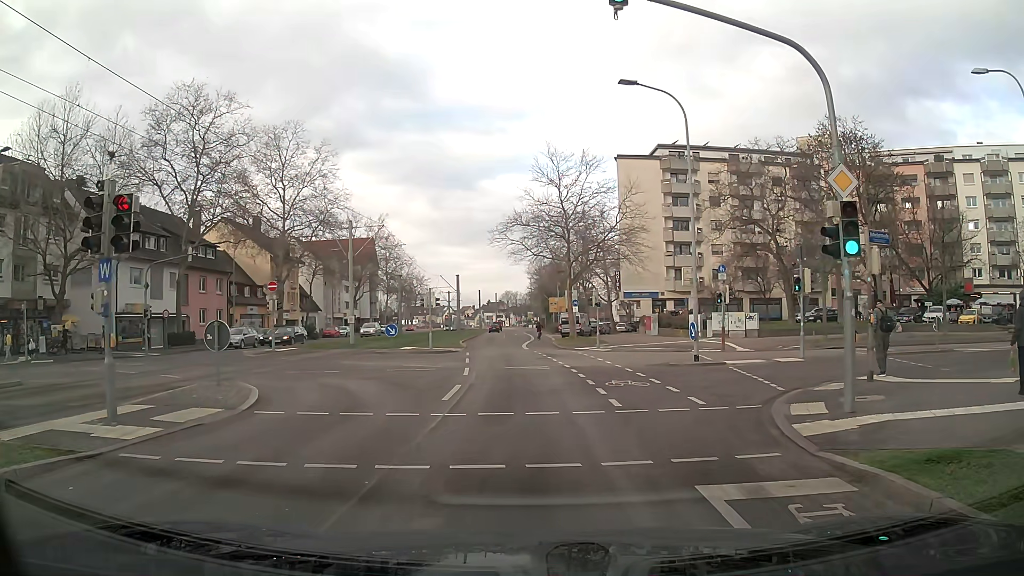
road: tertiary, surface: asphalt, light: Day
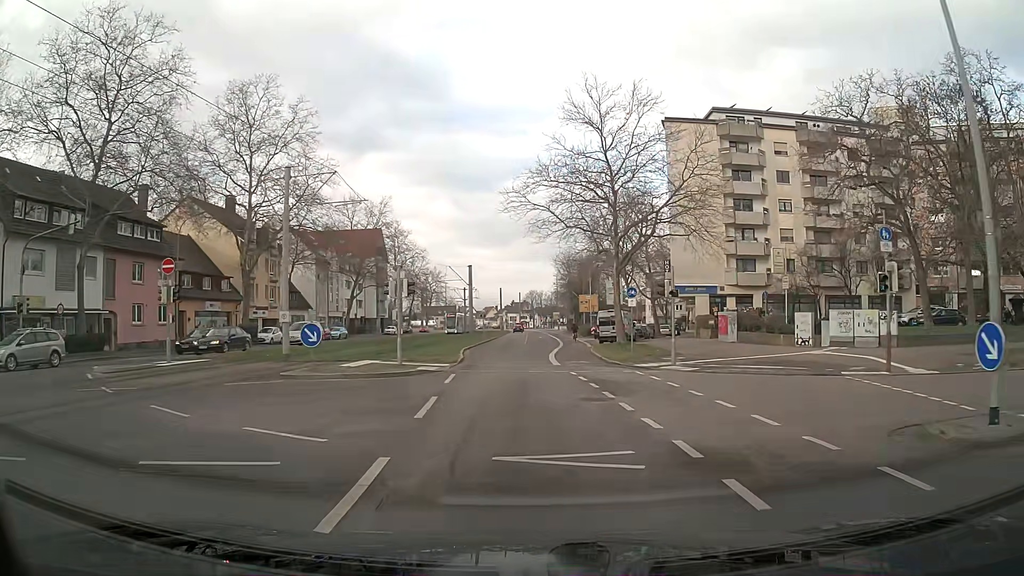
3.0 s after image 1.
(-0.3, +15.1) m; -3°
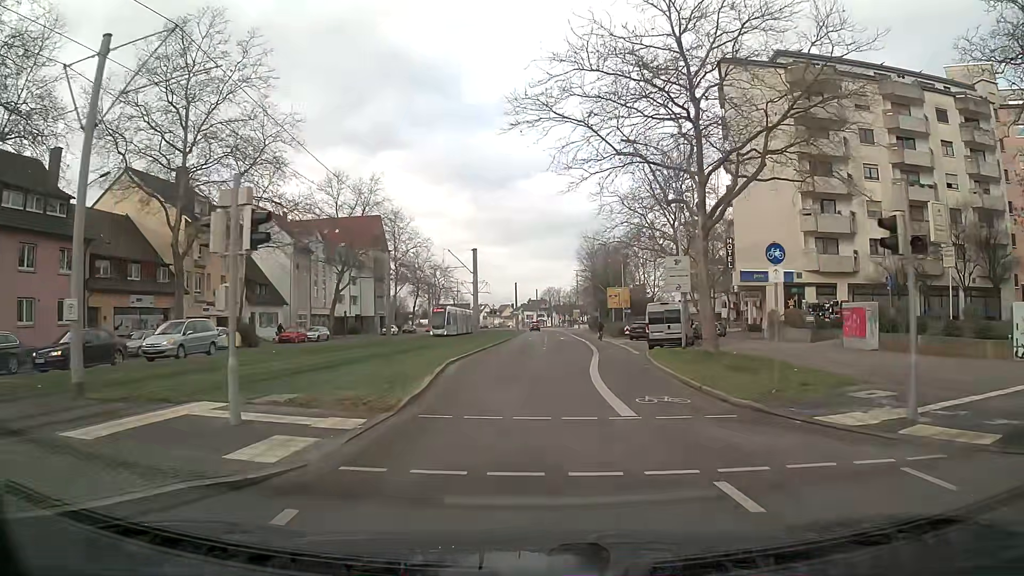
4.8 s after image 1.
(-0.2, +14.4) m; -1°
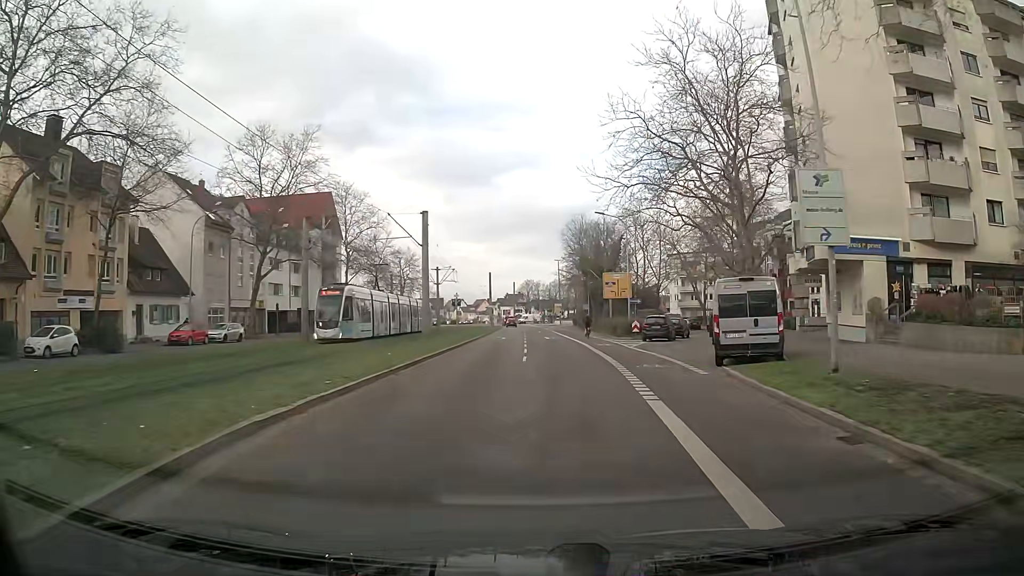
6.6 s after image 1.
(+0.3, +16.6) m; +2°
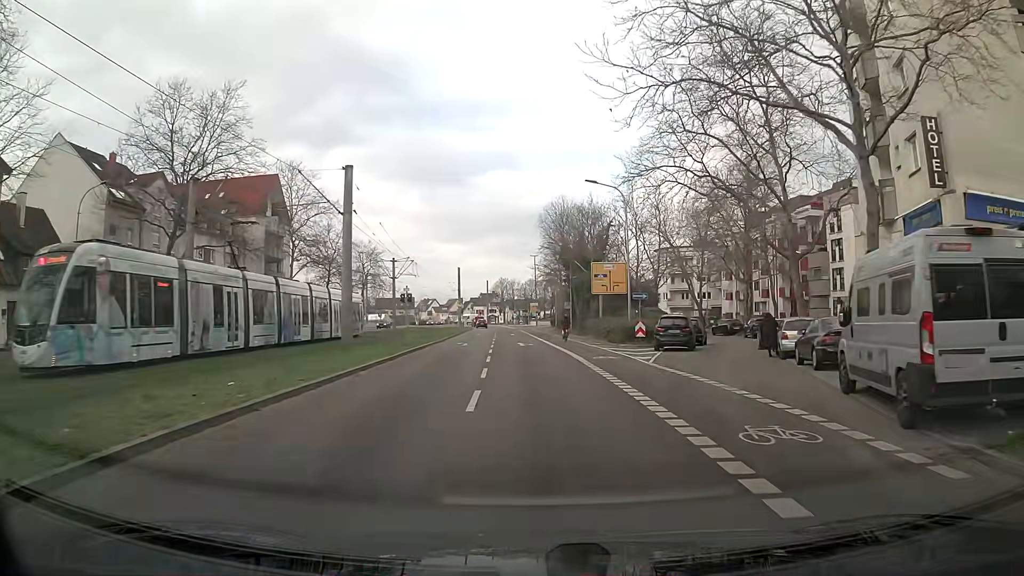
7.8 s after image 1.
(+0.4, +11.9) m; +3°
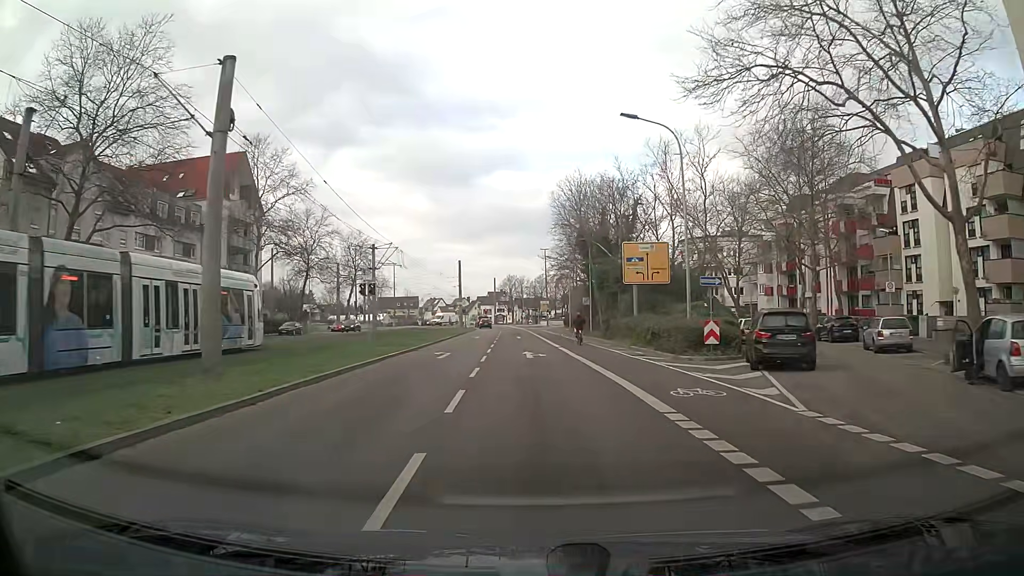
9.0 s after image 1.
(-0.2, +12.5) m; -1°
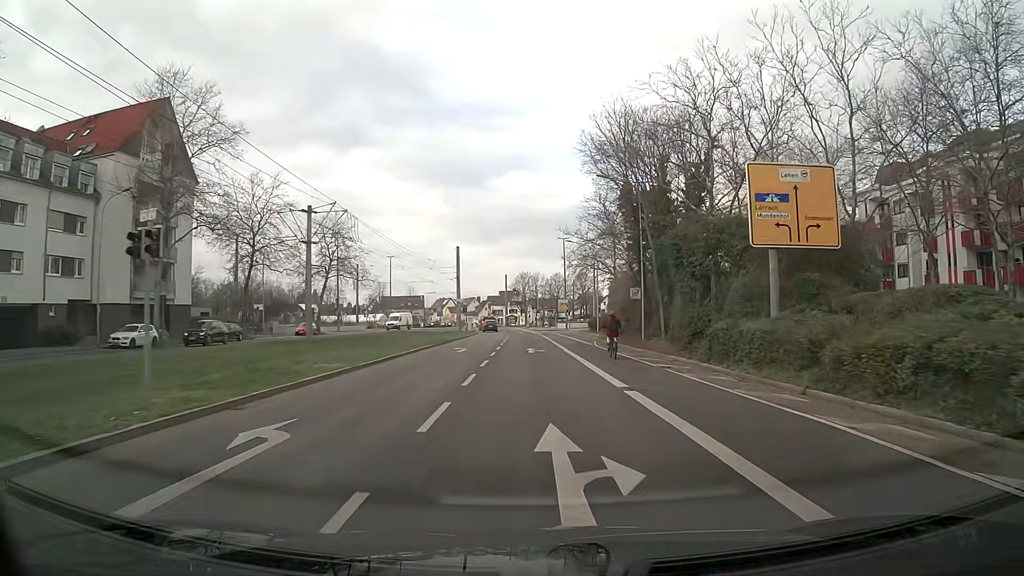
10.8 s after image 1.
(-0.3, +19.8) m; -1°
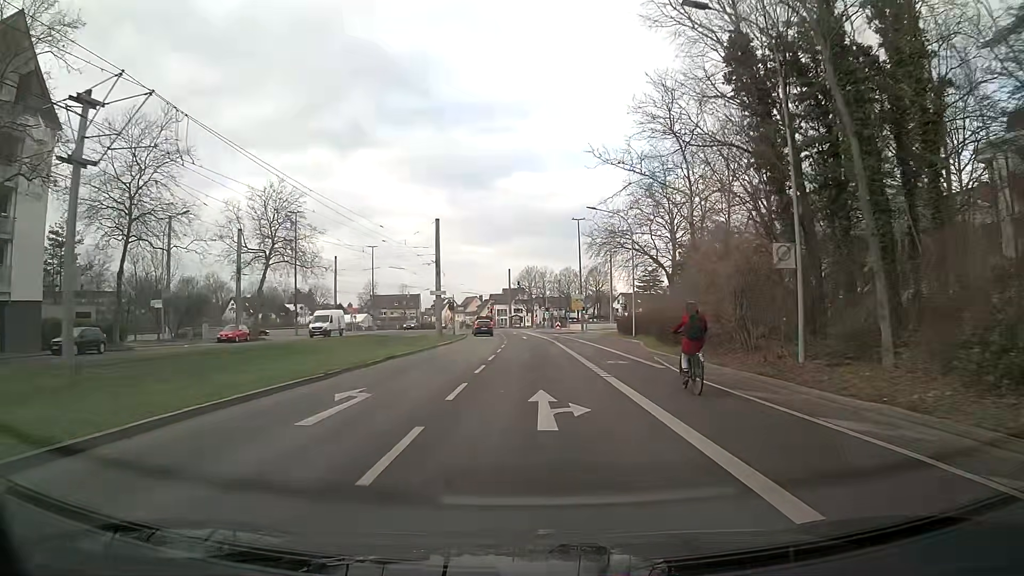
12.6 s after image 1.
(-0.1, +20.9) m; -1°
(0, +10) (0, +20) (0, +30) (0, +40) (0, +50) (-1, +60) (-1, +70) (-2, +80) (-3, +90) (-4, +100) m
